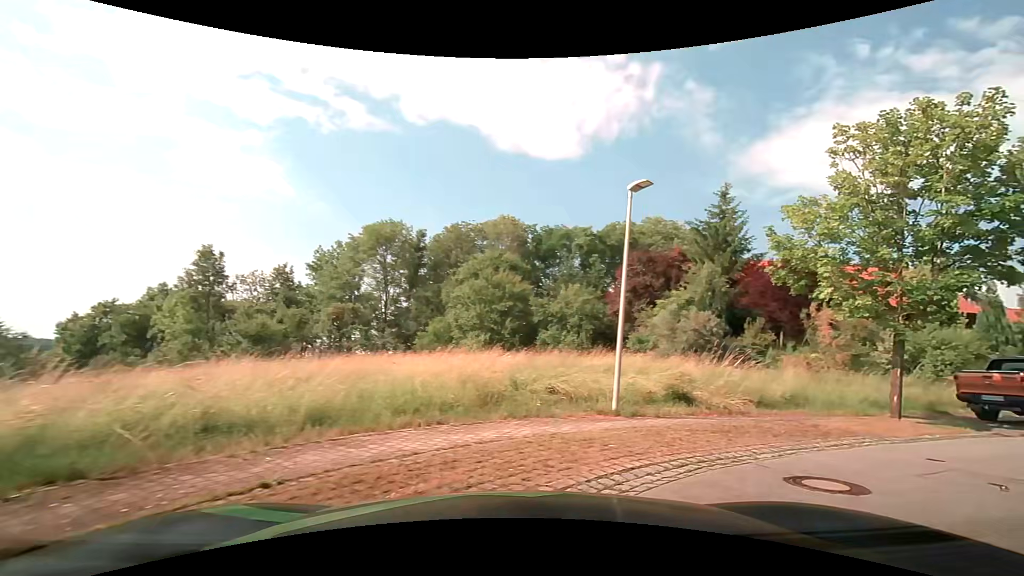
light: Day
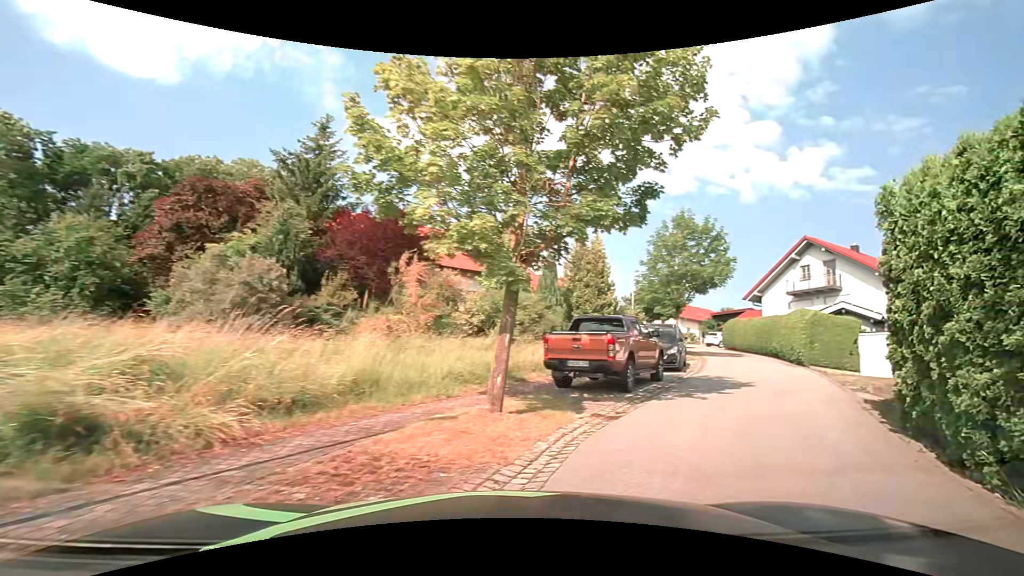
(+3.0, +6.7) m; +46°
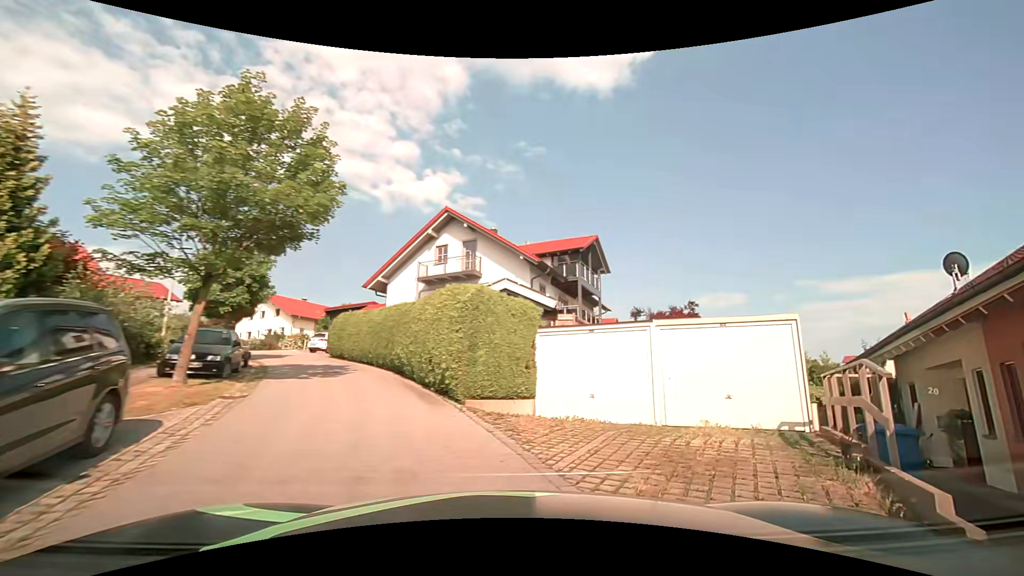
(+6.1, +13.7) m; +42°
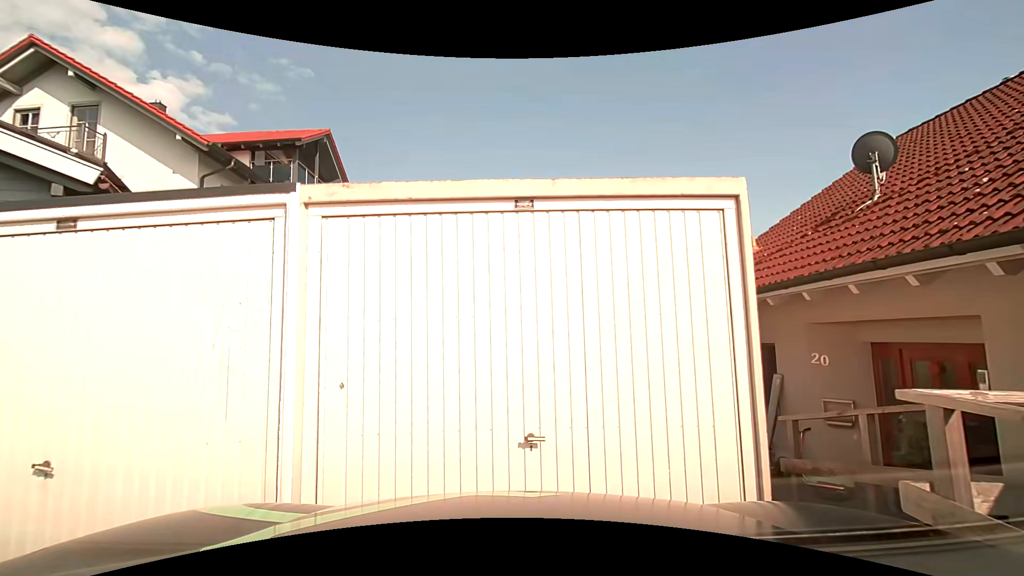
(+2.1, +7.8) m; +21°
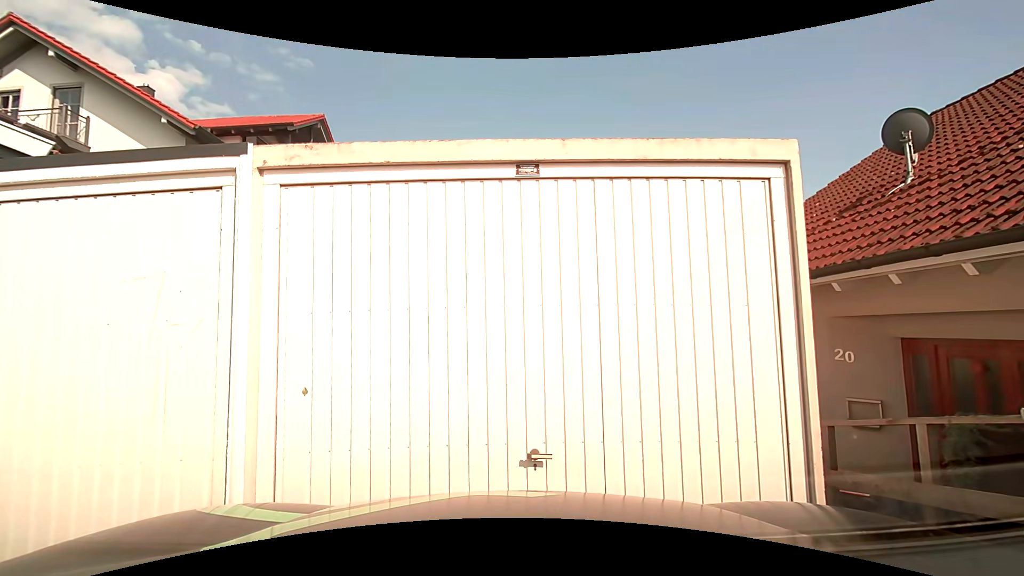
(0.0, +0.5) m; 0°
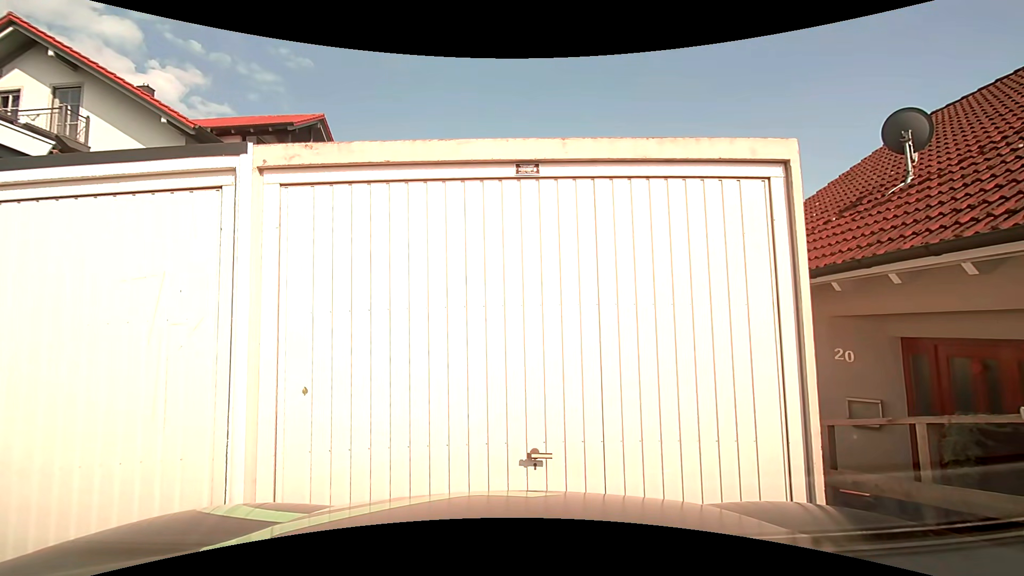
(0.0, 0.0) m; 0°
